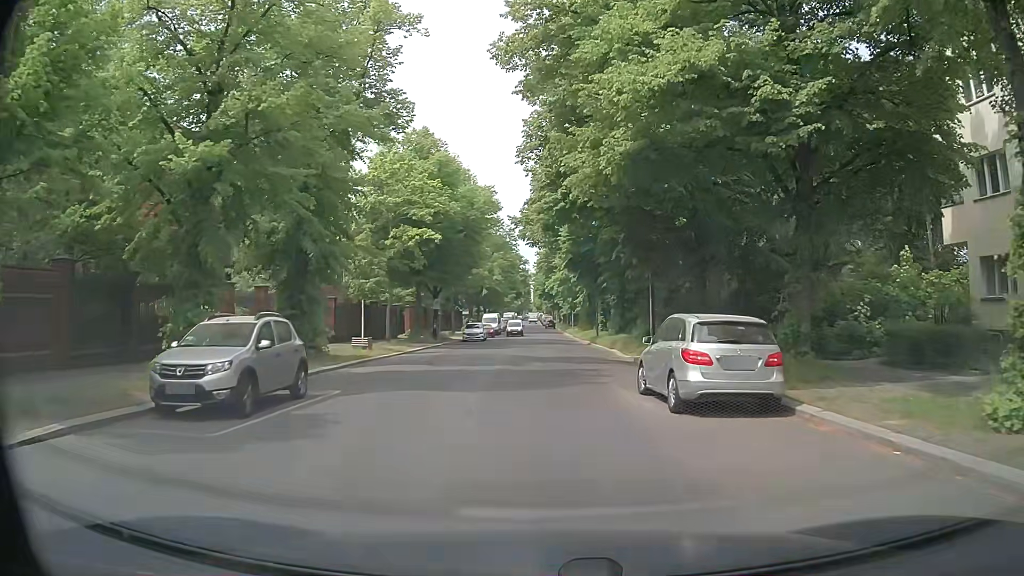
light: Day
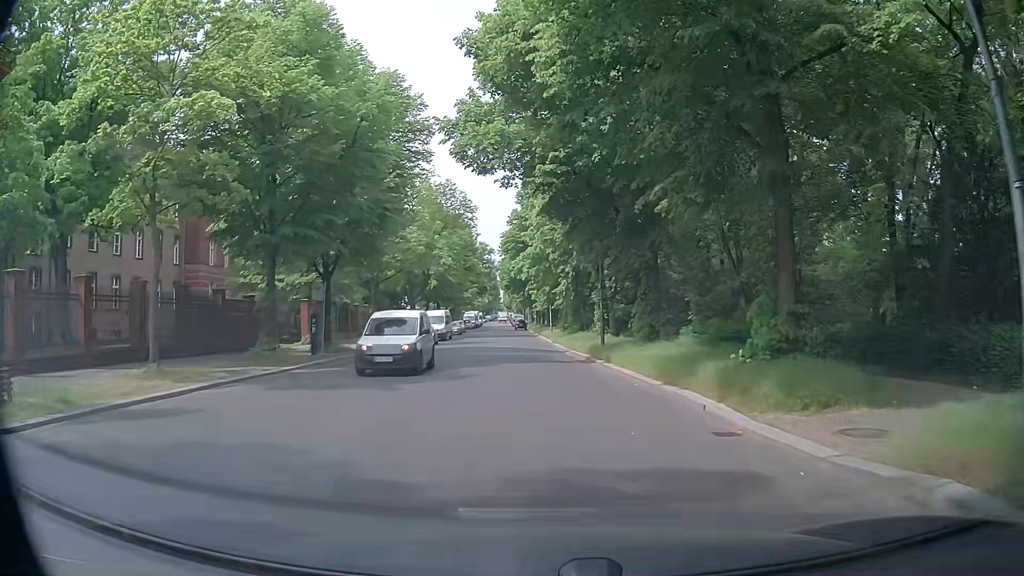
(+0.2, +23.2) m; +3°
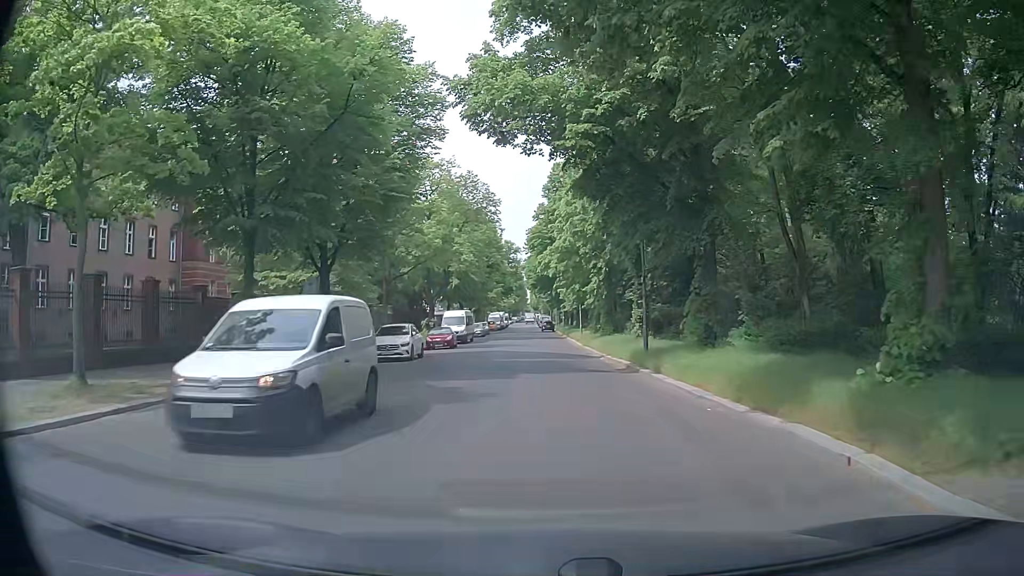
(-0.2, +4.6) m; -4°
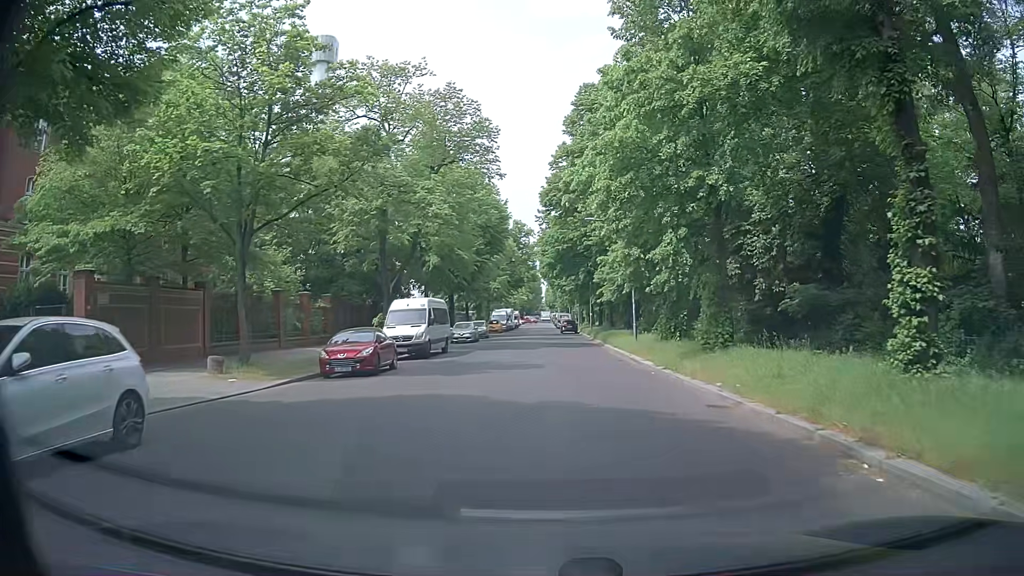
(0.0, +23.6) m; +1°
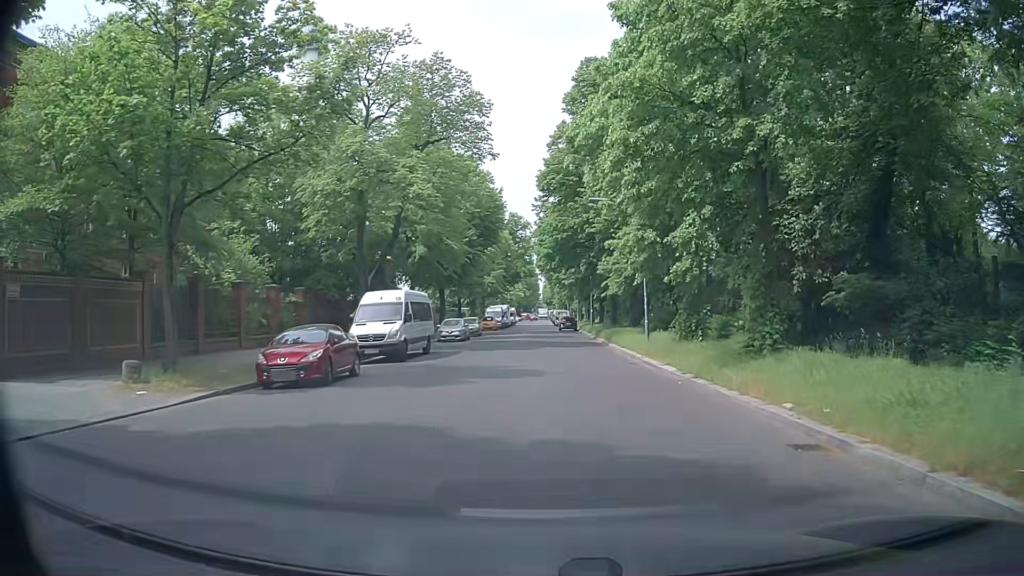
(-0.1, +4.4) m; 0°
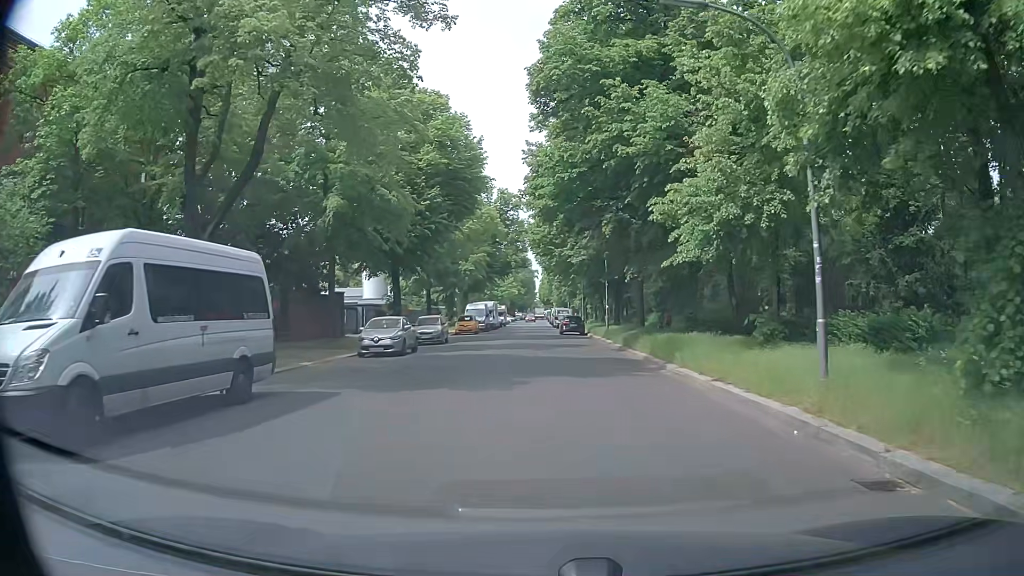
(-0.3, +17.7) m; 0°
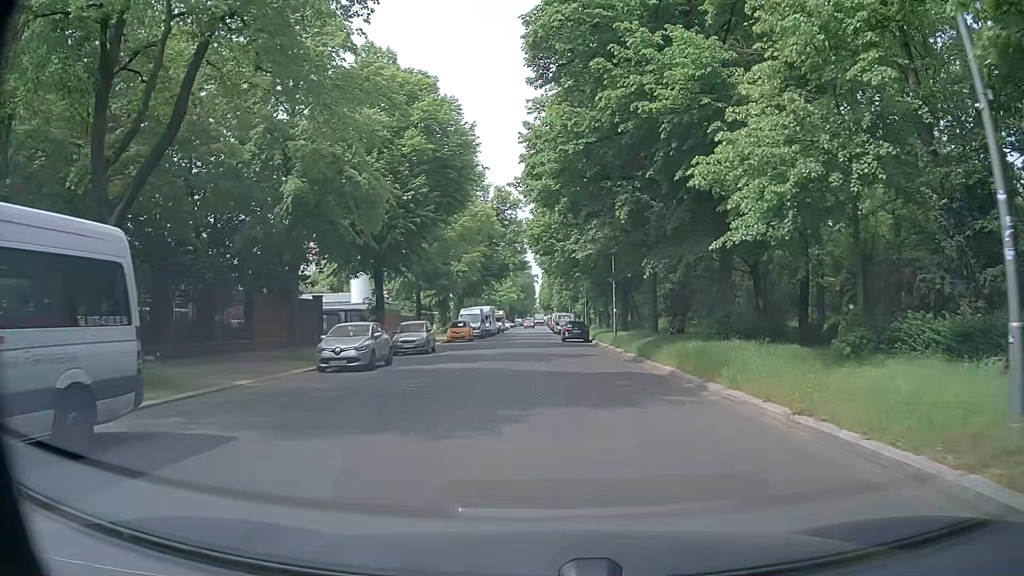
(0.0, +4.6) m; -1°
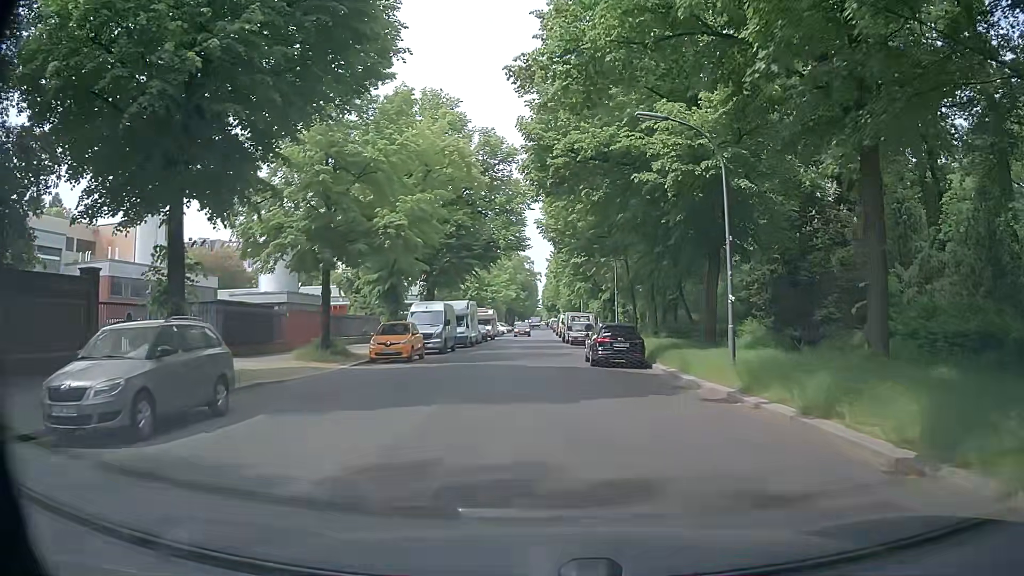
(0.0, +22.9) m; -2°
(0, +10) (+1, +20) (+1, +30) (+1, +40) (+2, +50) (+2, +60) (+2, +70) (+2, +80) (+3, +90) (+3, +100) m
